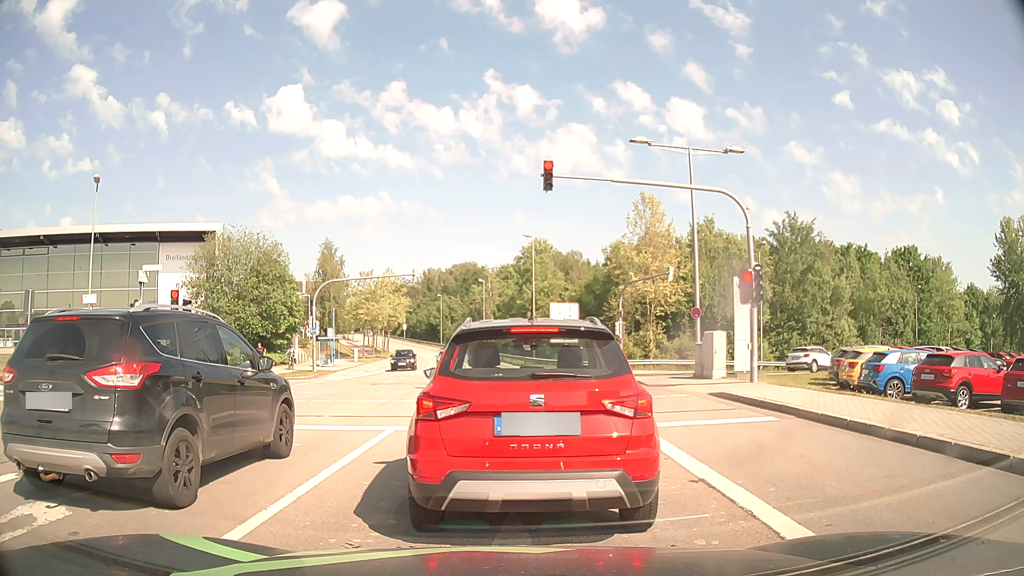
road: secondary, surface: asphalt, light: Day
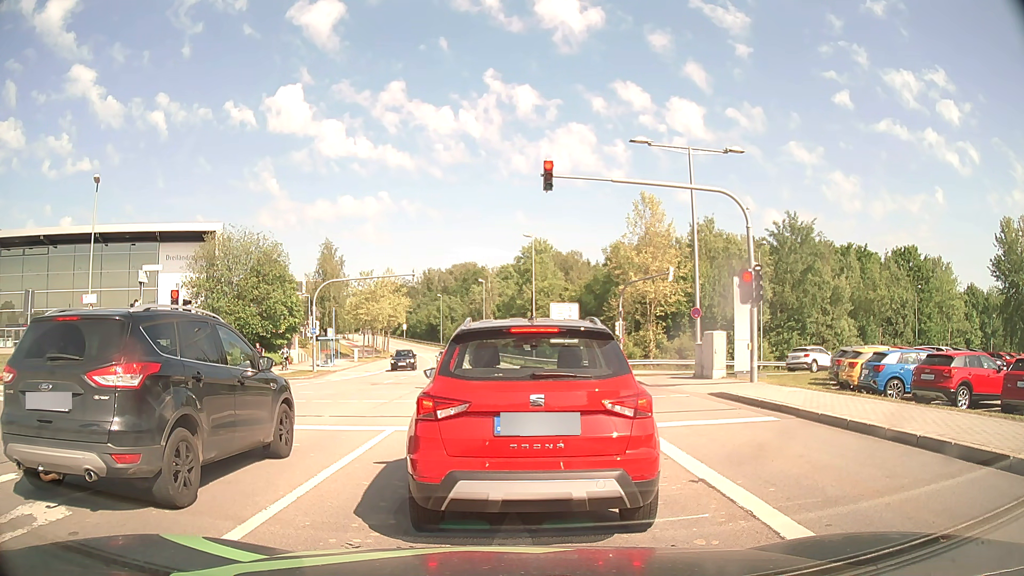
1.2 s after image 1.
(0.0, 0.0) m; 0°
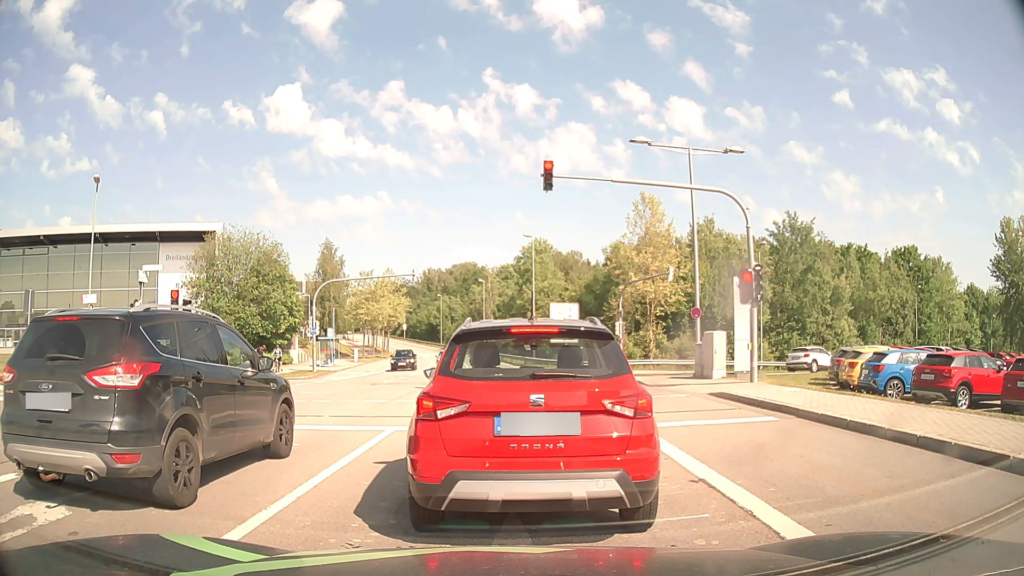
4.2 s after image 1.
(0.0, 0.0) m; 0°
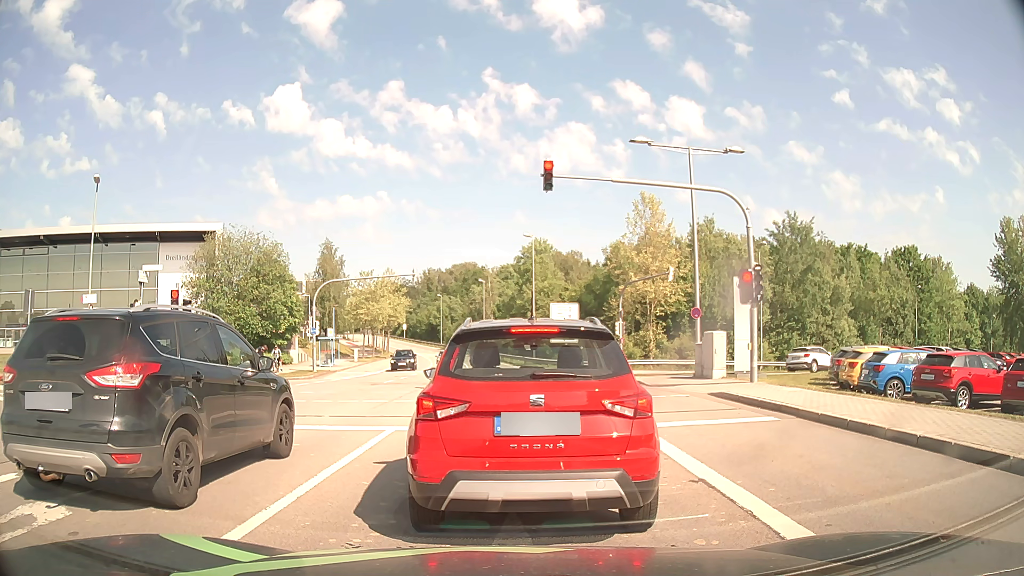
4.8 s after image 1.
(0.0, 0.0) m; 0°
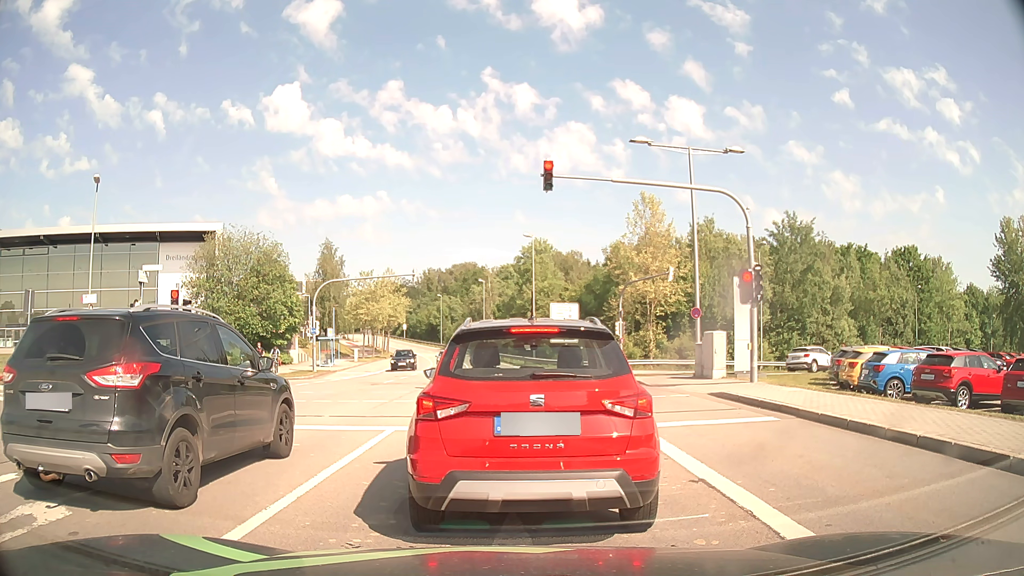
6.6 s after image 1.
(0.0, 0.0) m; 0°
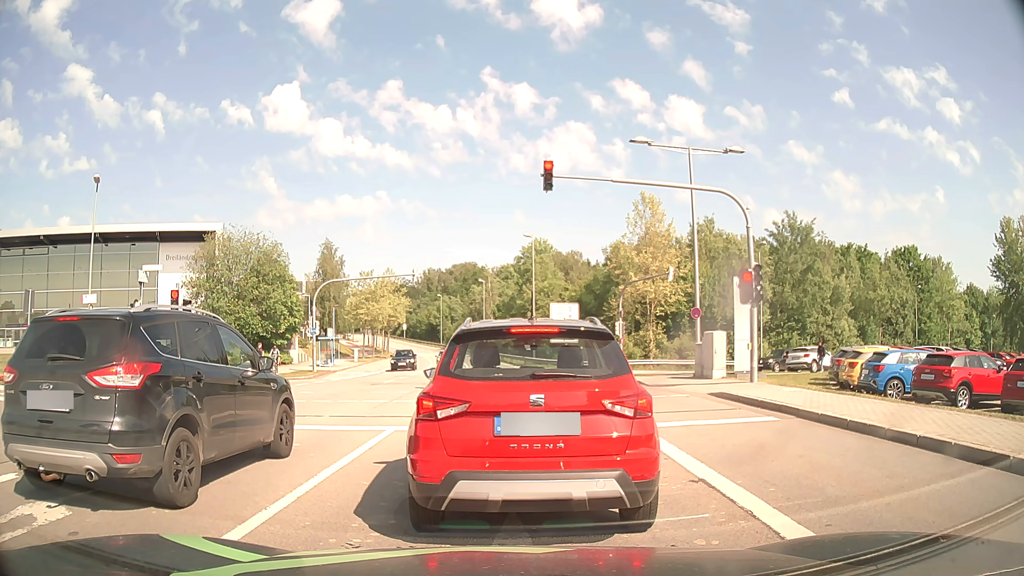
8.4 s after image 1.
(0.0, 0.0) m; 0°
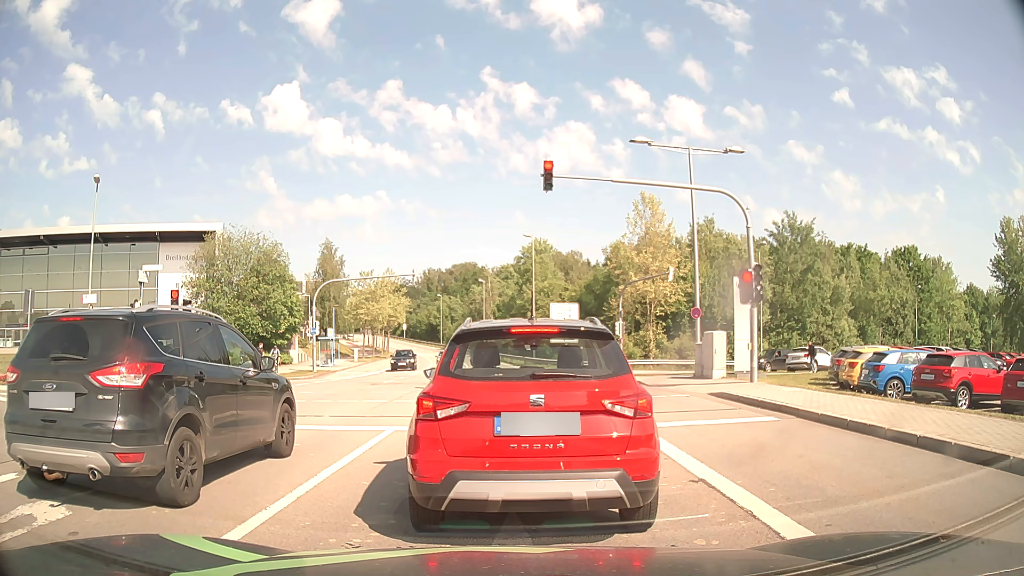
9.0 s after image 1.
(0.0, 0.0) m; 0°
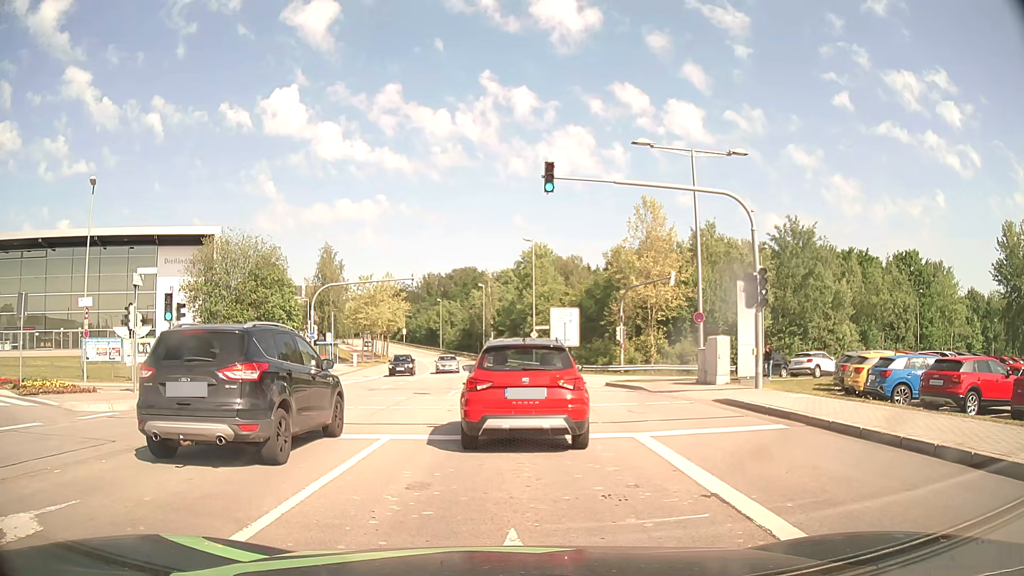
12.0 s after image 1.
(0.0, +0.5) m; 0°
(0, +10) (0, +20) (0, +30) (0, +40) (0, +50) (-1, +60) (-2, +70) (-3, +80) (-5, +90) (-7, +100) m
